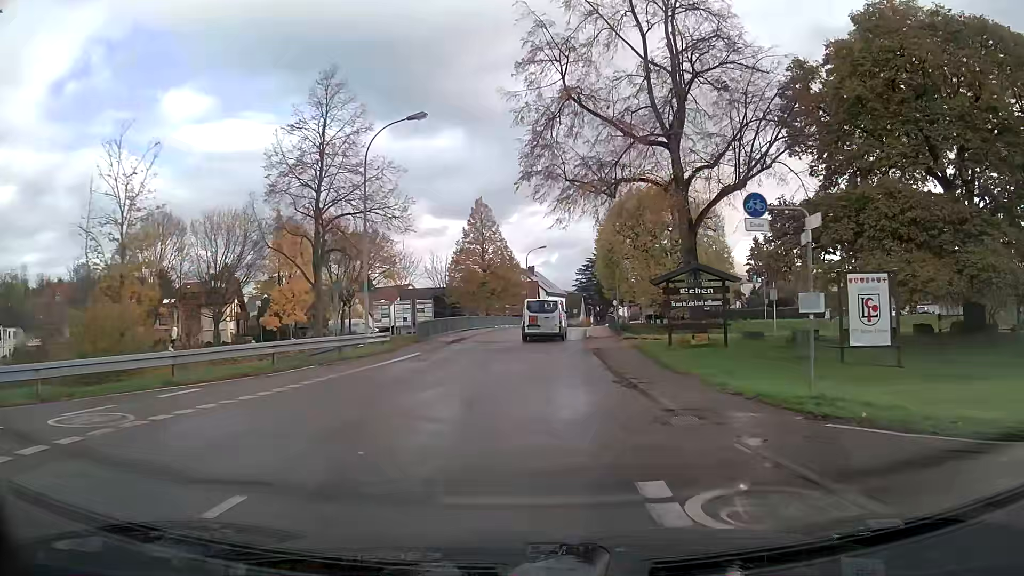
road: tertiary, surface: asphalt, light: Day
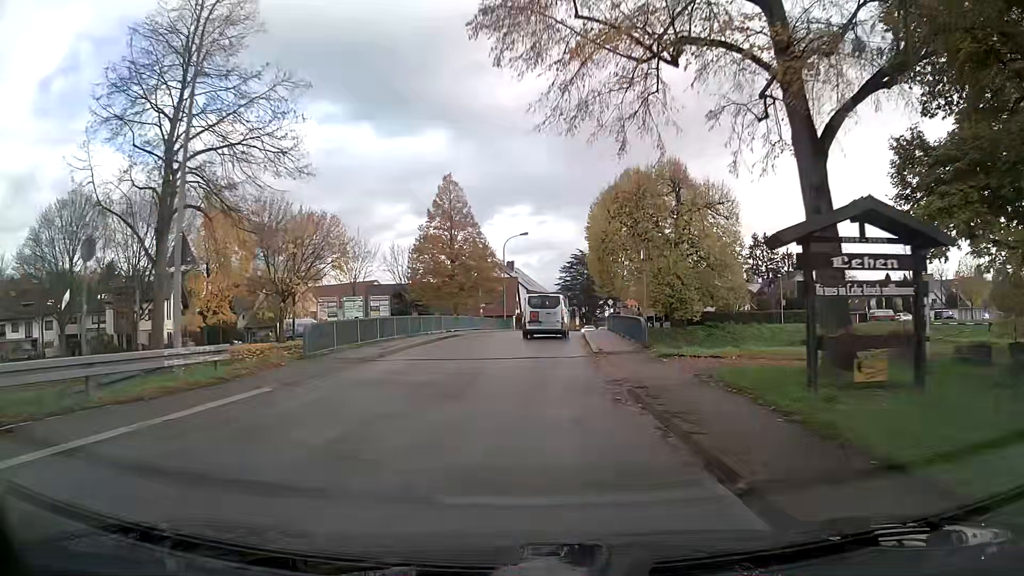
(+0.1, +12.9) m; +1°
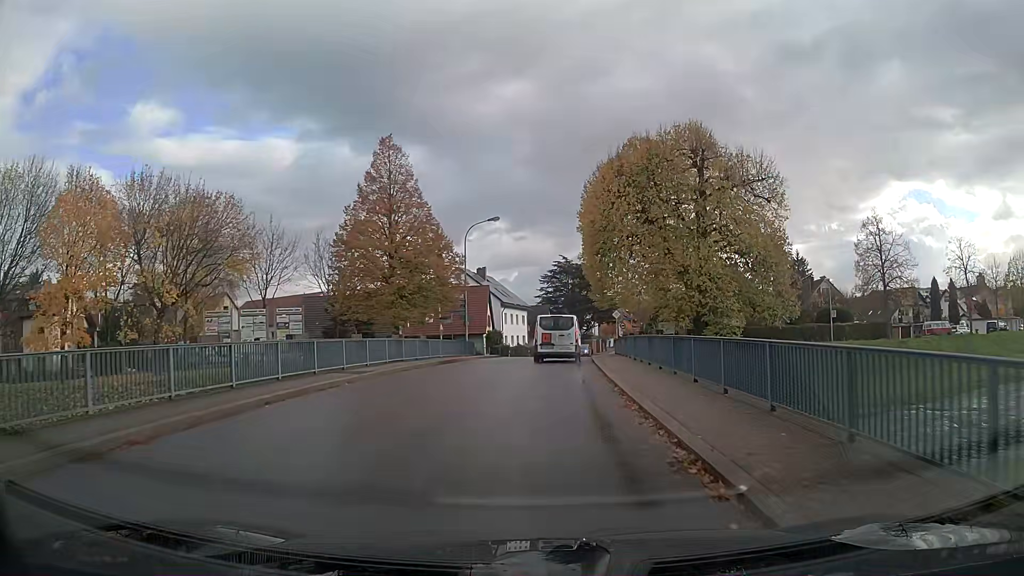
(+0.3, +18.4) m; +2°
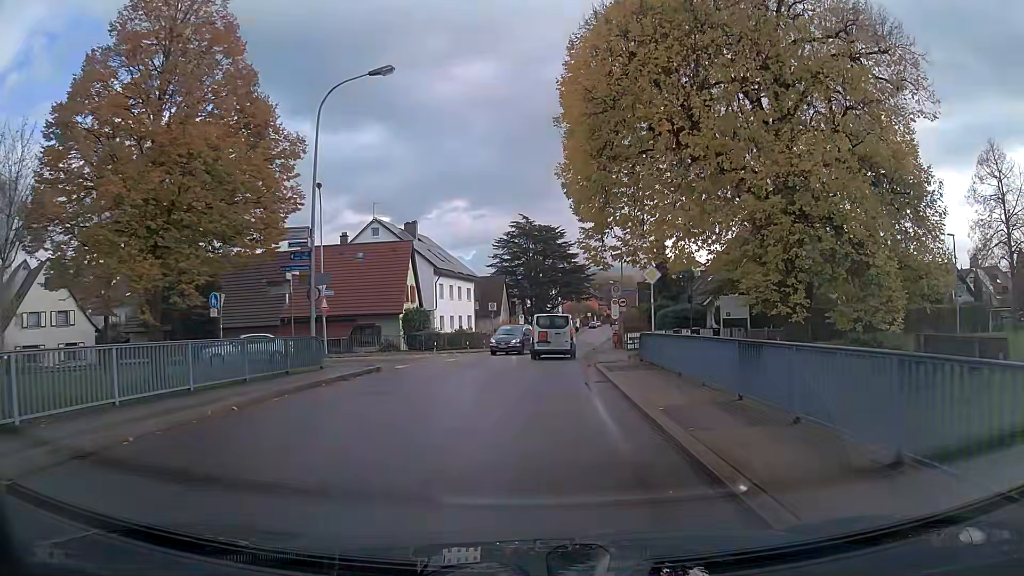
(+0.8, +24.5) m; +4°
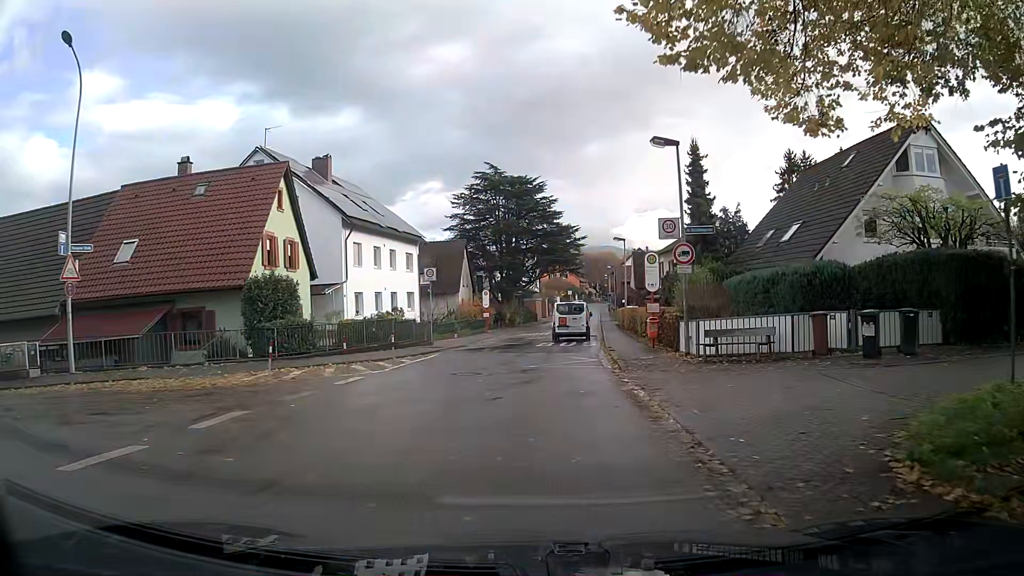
(+0.4, +21.2) m; +2°
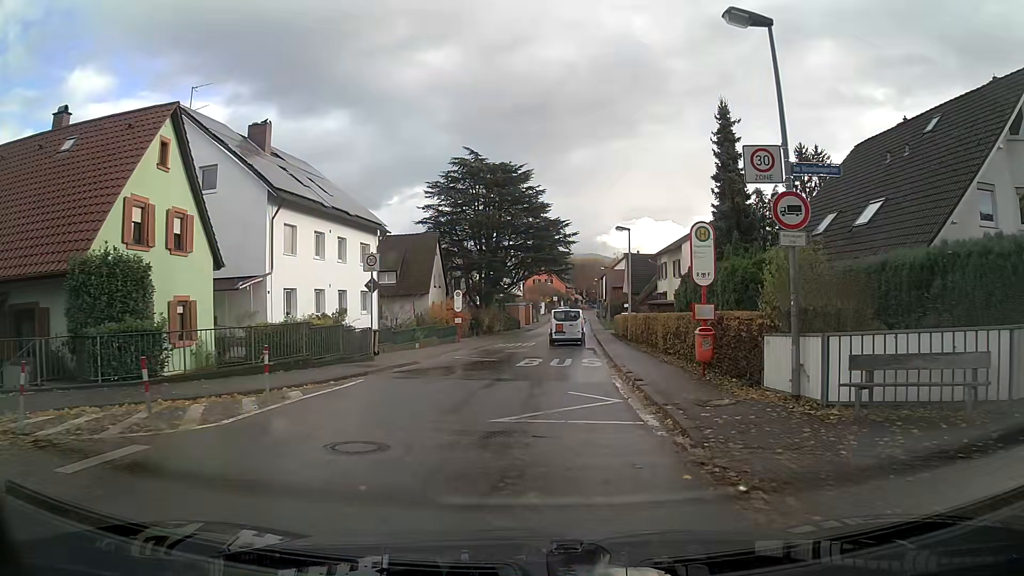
(+0.1, +8.8) m; +2°
(0, +10) (+1, +20) (+1, +30) (+2, +40) (+3, +50) (+3, +60) (+4, +70) (+5, +80) (+5, +90) (+6, +100) m
